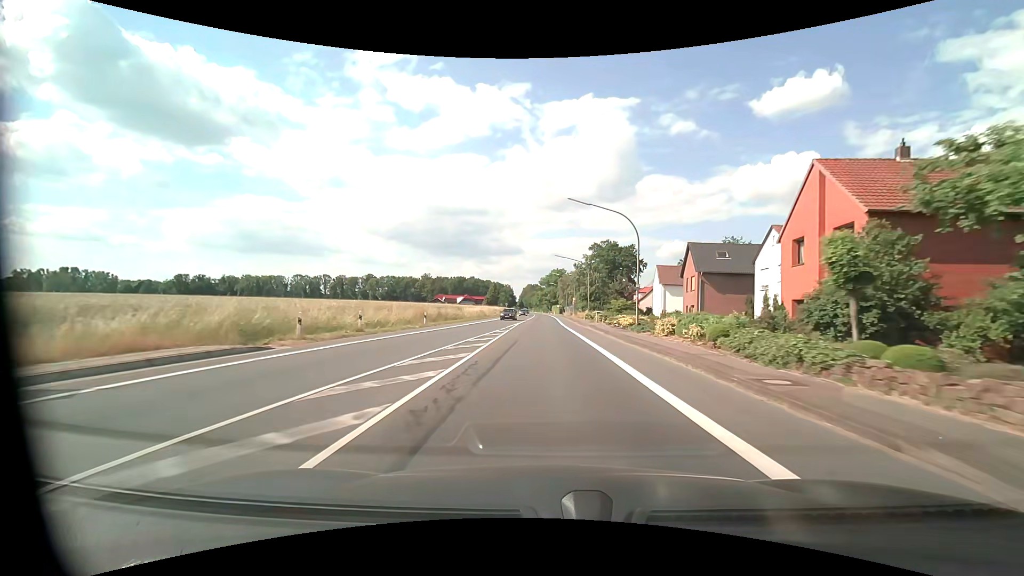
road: primary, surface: asphalt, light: Day
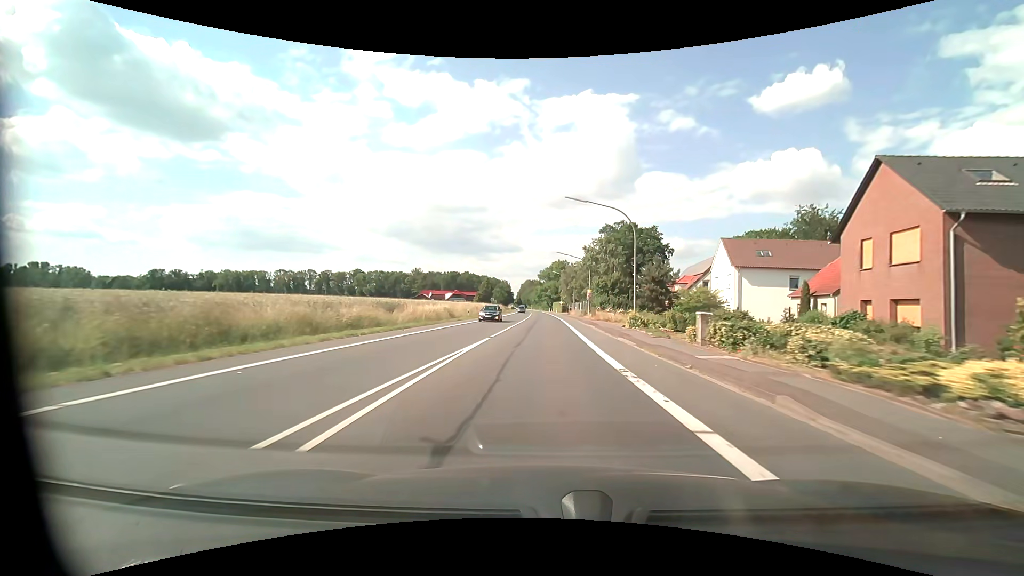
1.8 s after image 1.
(-0.1, +31.4) m; 0°
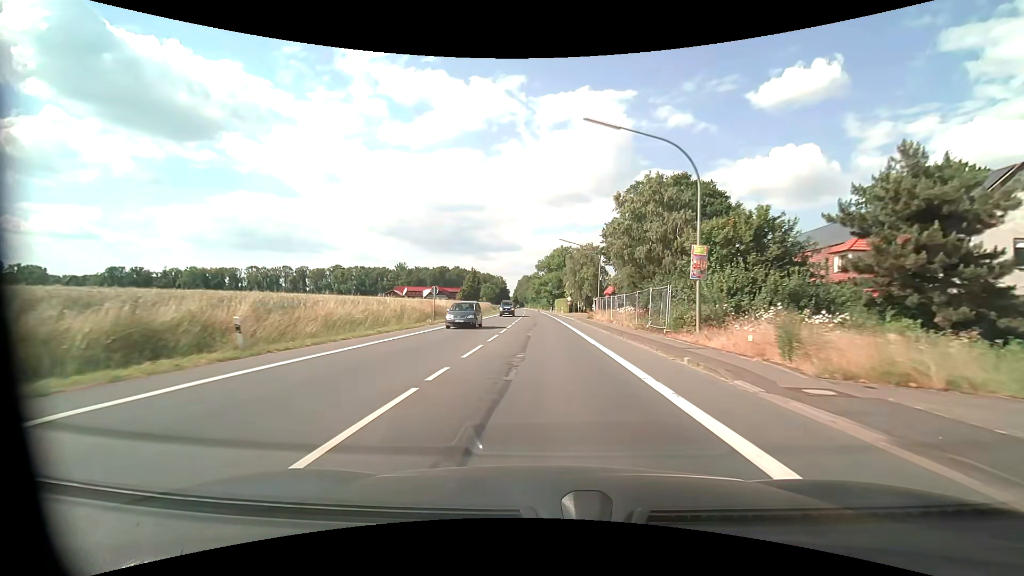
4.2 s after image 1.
(0.0, +43.5) m; 0°
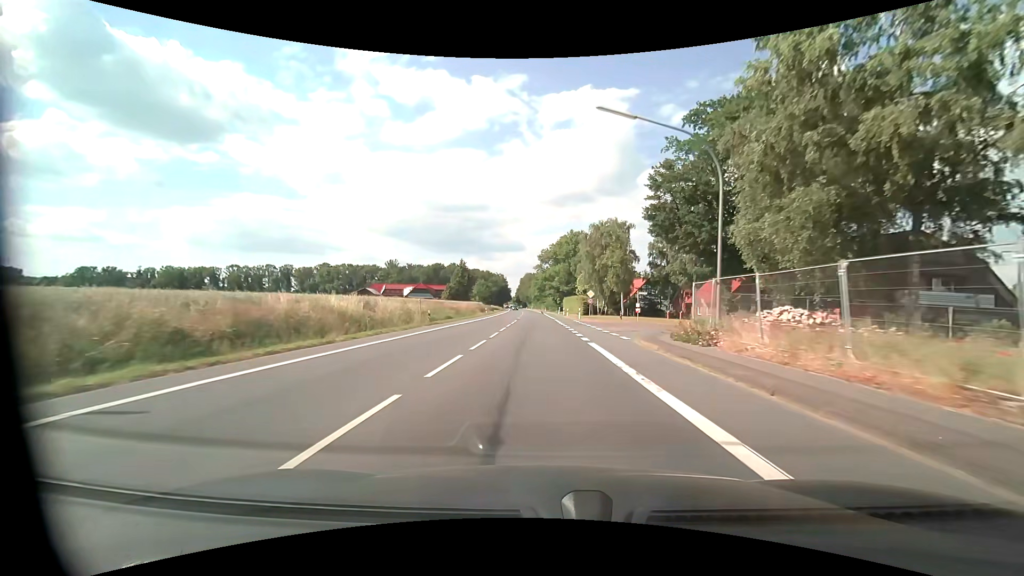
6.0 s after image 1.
(-0.1, +33.4) m; -1°
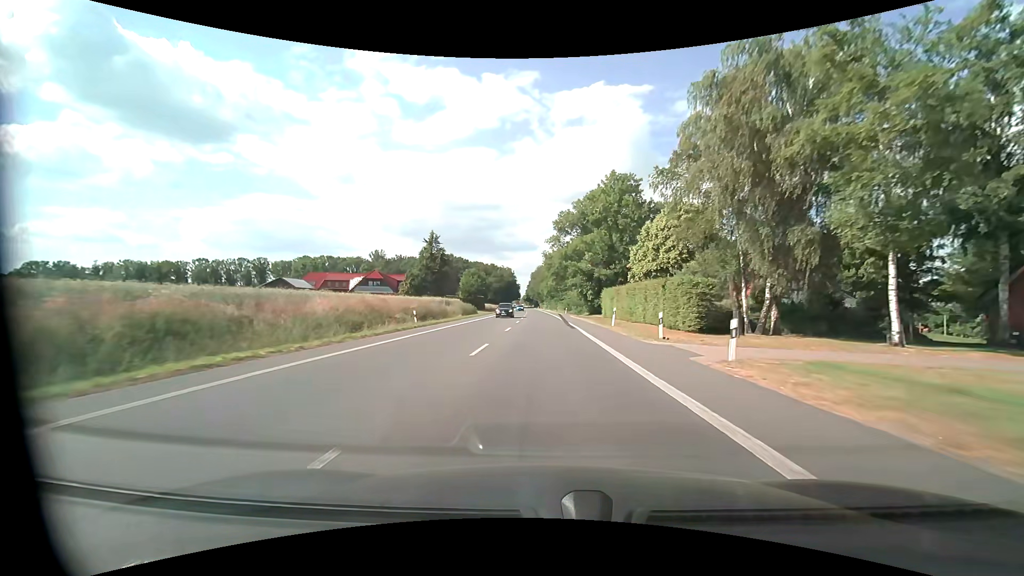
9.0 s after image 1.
(-0.8, +56.5) m; -1°
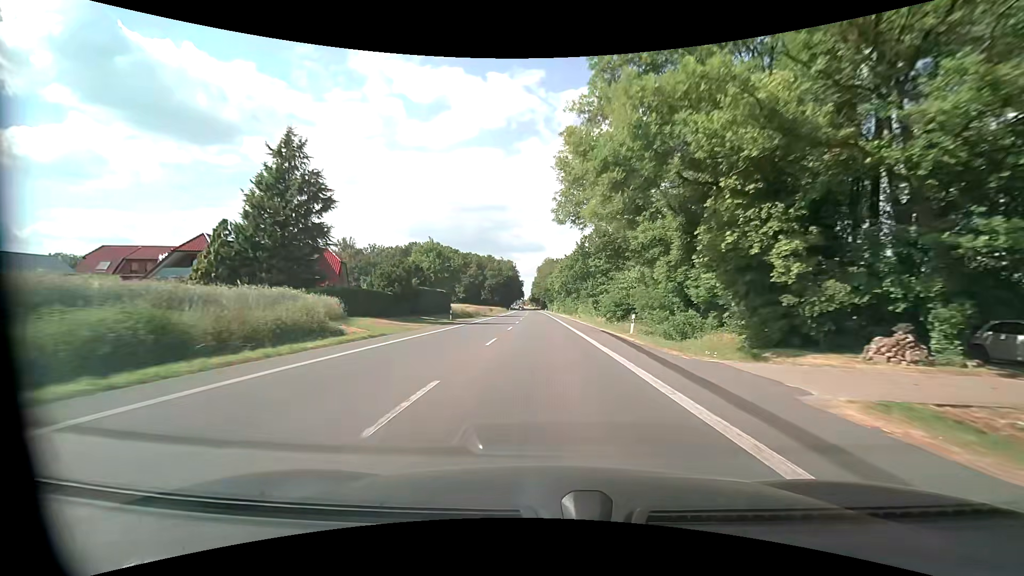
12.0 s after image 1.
(-0.5, +56.9) m; -1°
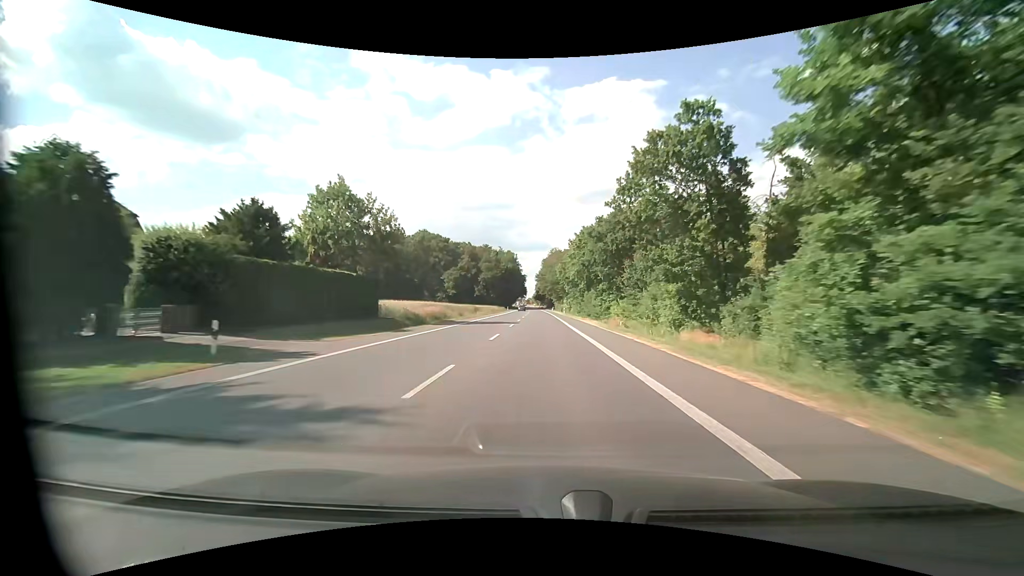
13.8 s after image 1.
(-0.2, +34.3) m; -1°
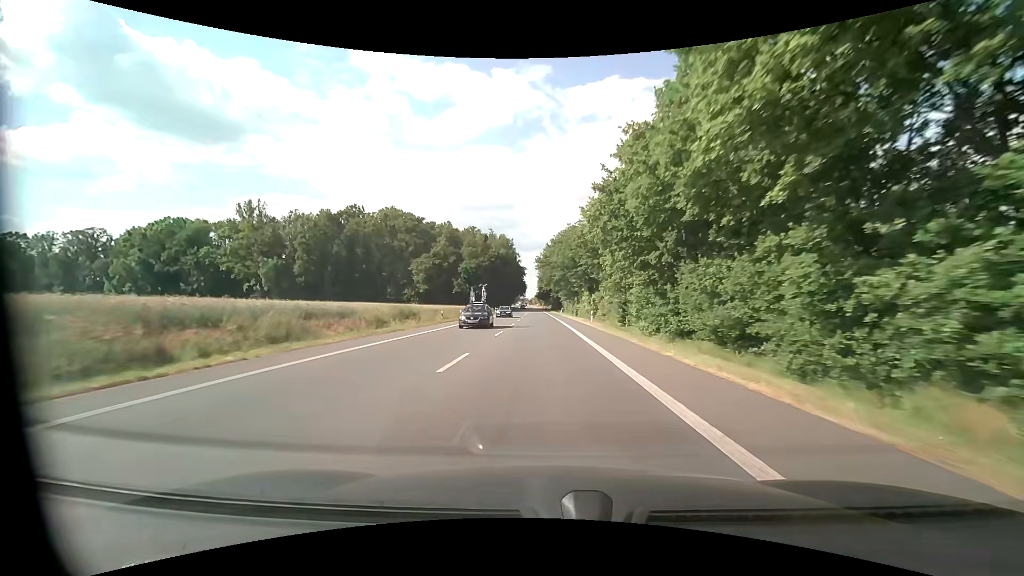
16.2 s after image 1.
(0.0, +45.8) m; 0°
(0, +10) (0, +20) (0, +30) (0, +40) (0, +50) (0, +60) (-1, +70) (-1, +80) (-1, +90) (-1, +100) m
